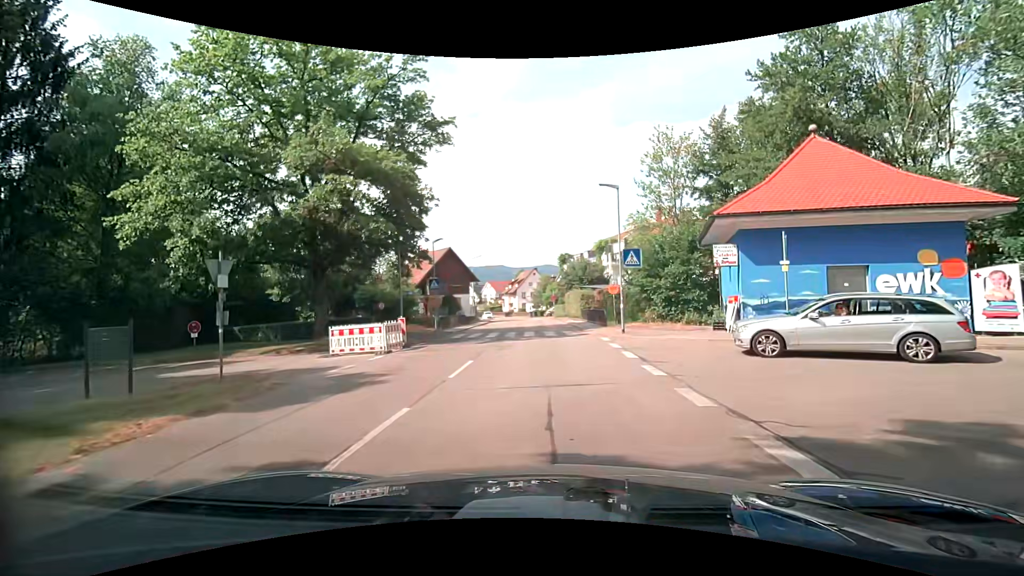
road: unclassified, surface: asphalt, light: Day
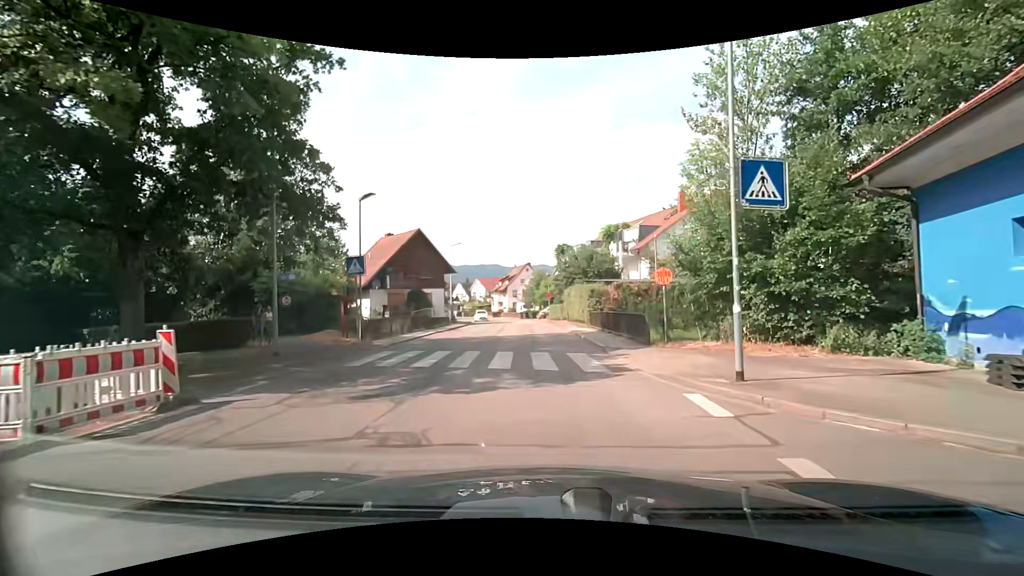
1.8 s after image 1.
(+0.3, +12.7) m; +2°
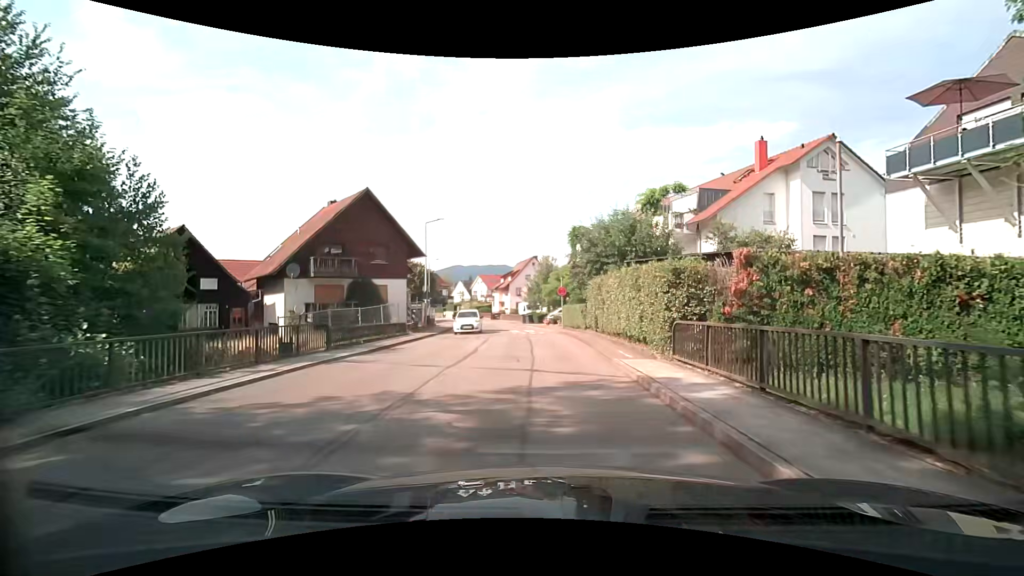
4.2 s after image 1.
(-0.1, +16.3) m; -2°
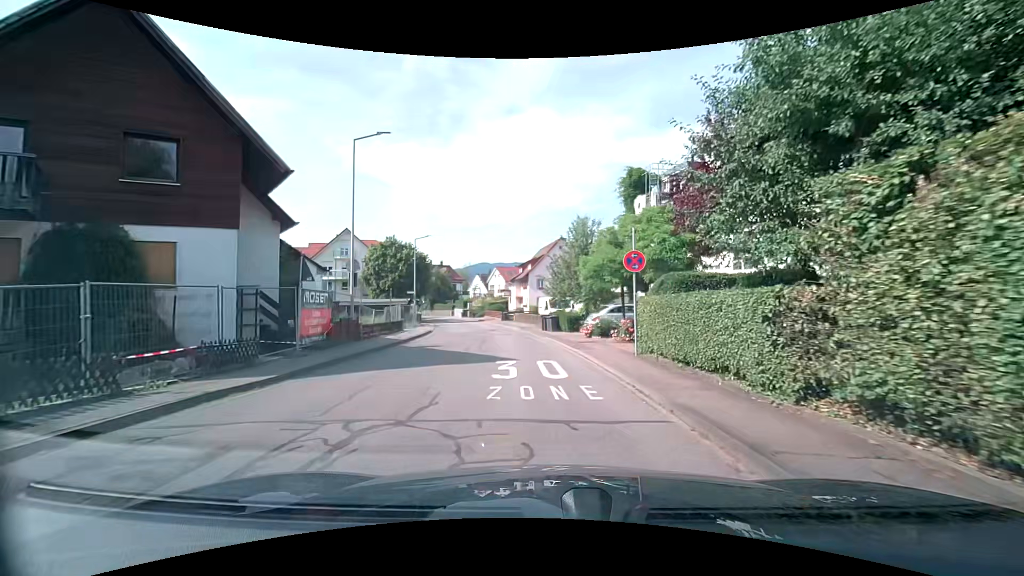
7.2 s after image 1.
(-0.1, +21.0) m; -2°
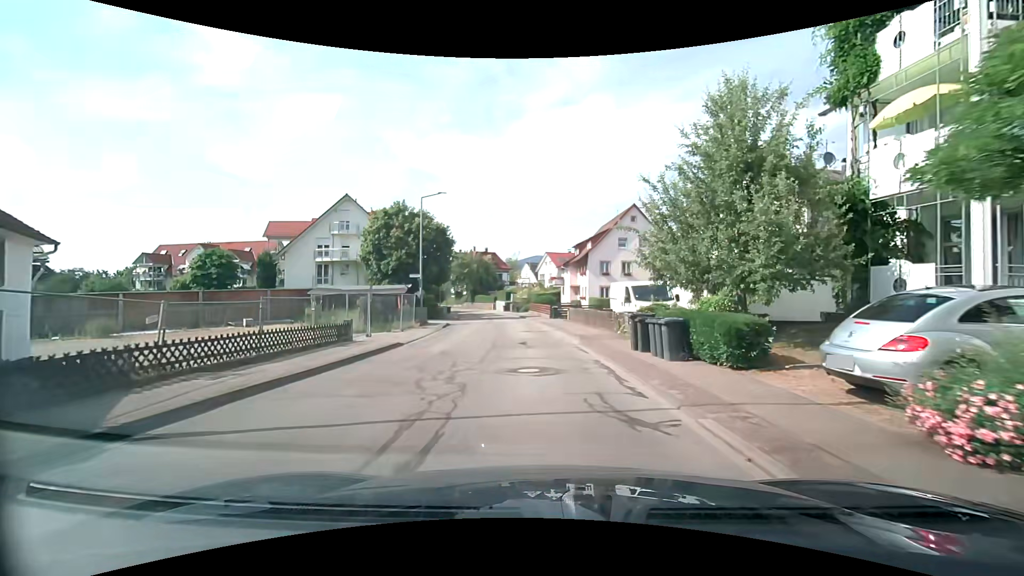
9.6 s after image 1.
(-0.9, +17.6) m; -6°
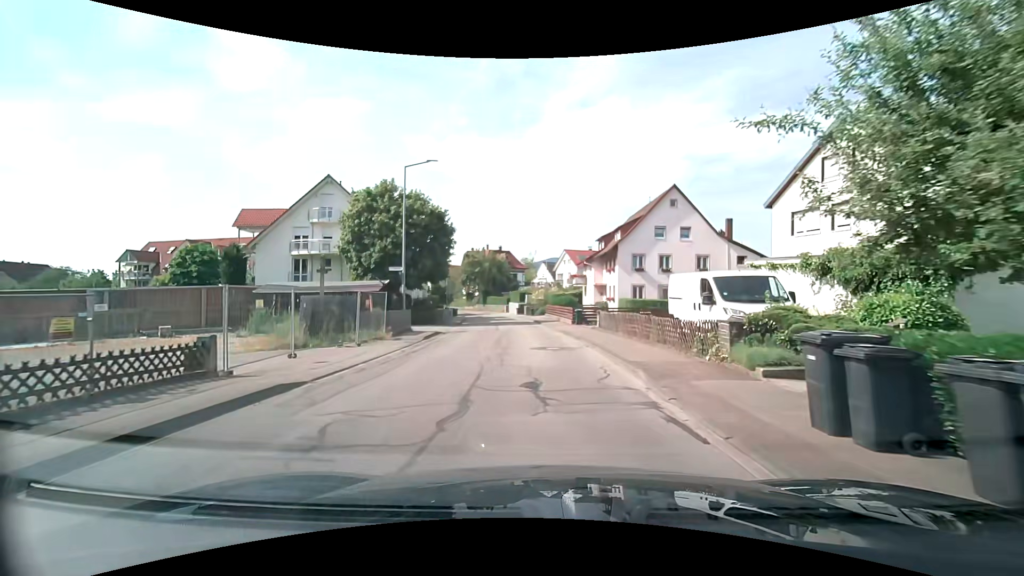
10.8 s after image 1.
(-0.2, +8.5) m; -2°
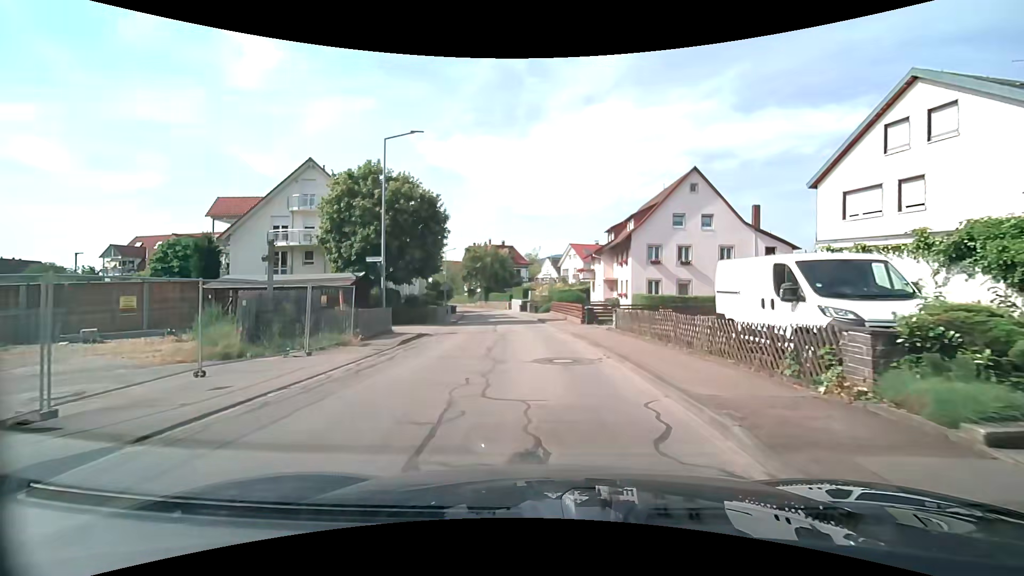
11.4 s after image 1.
(-0.1, +4.2) m; -1°
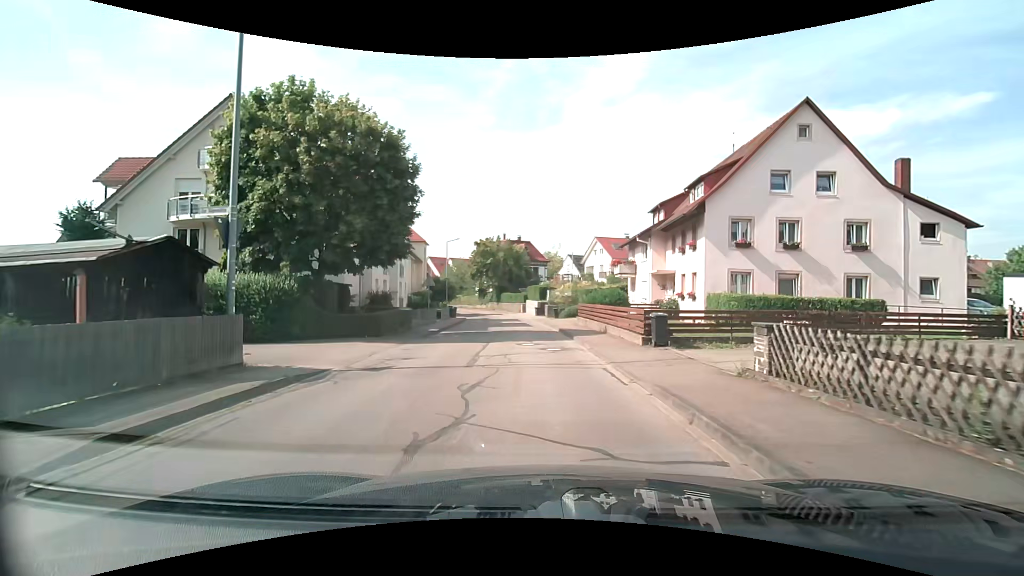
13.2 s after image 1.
(-0.3, +12.5) m; -2°
(0, +10) (-1, +20) (-2, +30) (-2, +40) (-4, +50) (-5, +60) (-7, +69) (-10, +79) (-13, +89) (-17, +98) m
